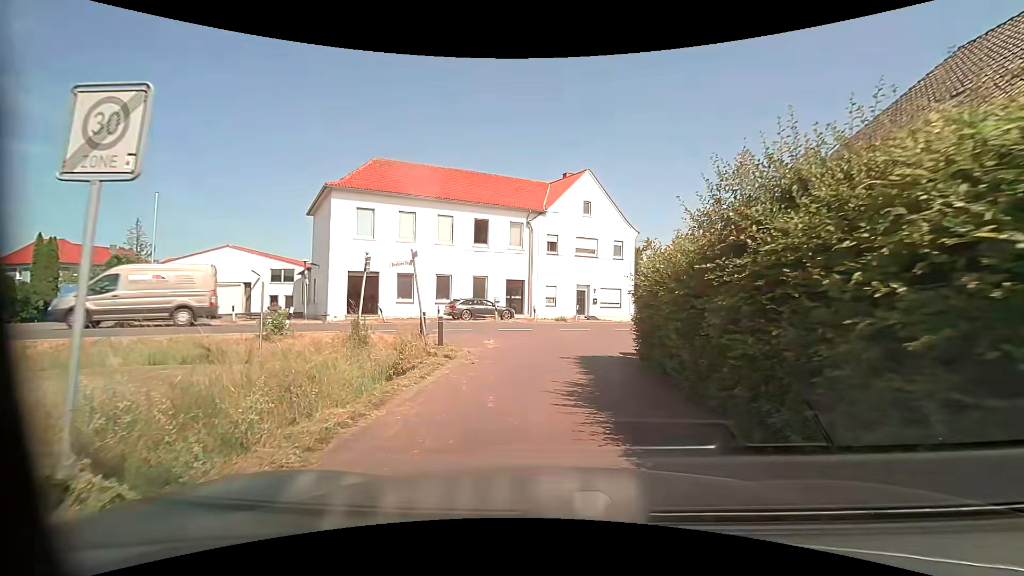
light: Day
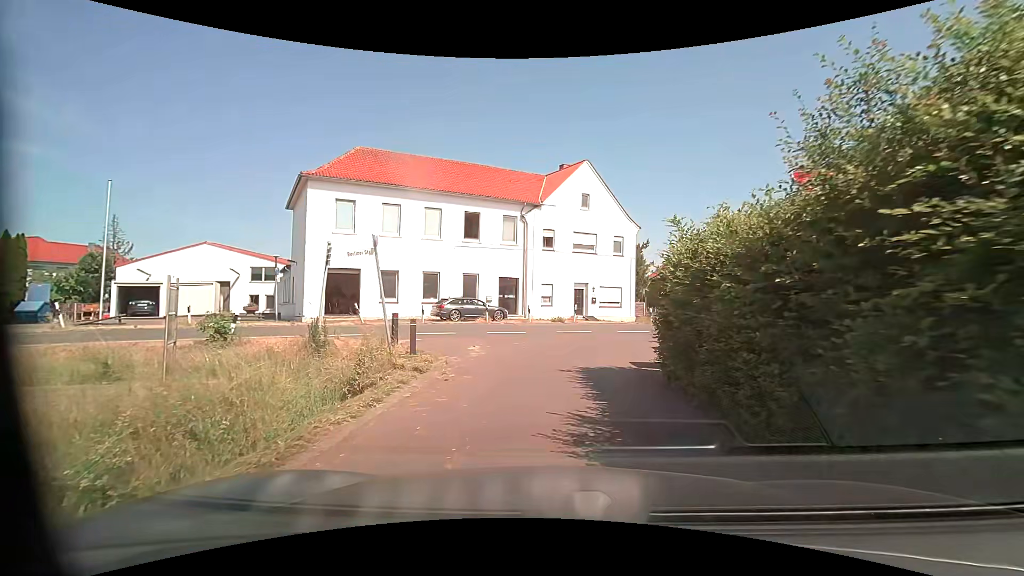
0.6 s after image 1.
(0.0, +2.6) m; +1°
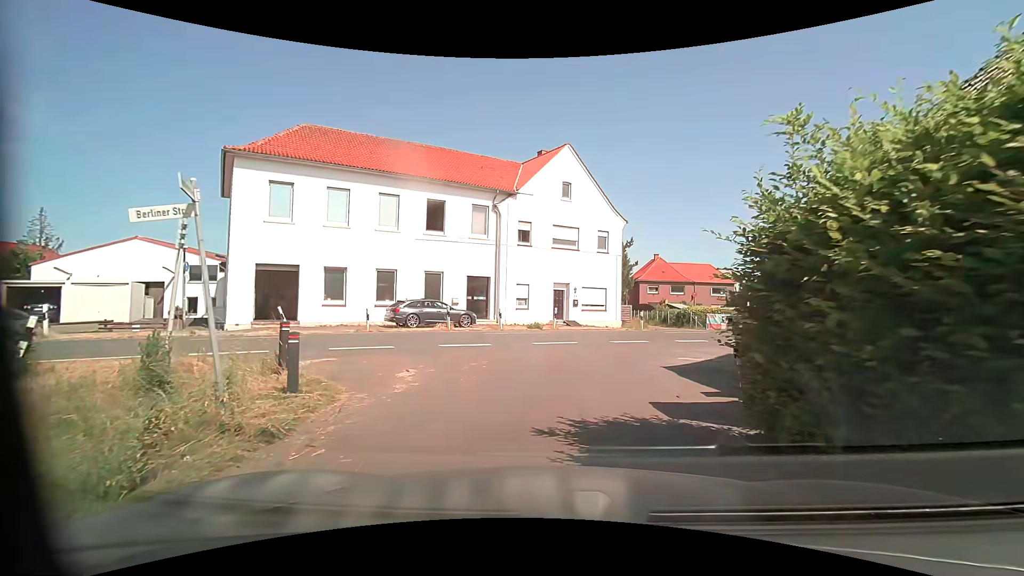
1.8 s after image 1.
(+0.1, +4.6) m; +3°
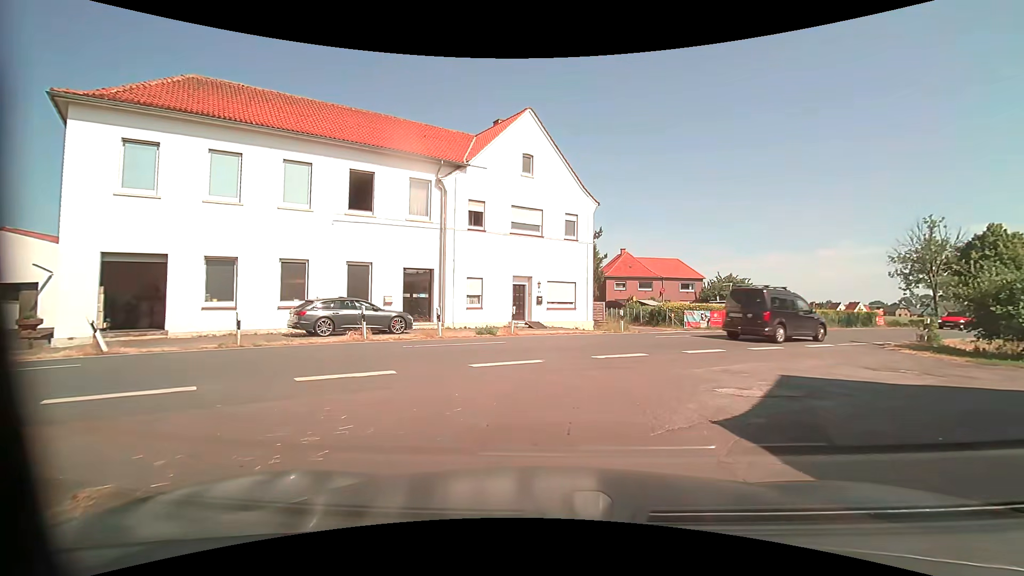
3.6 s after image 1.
(+0.2, +5.9) m; +5°
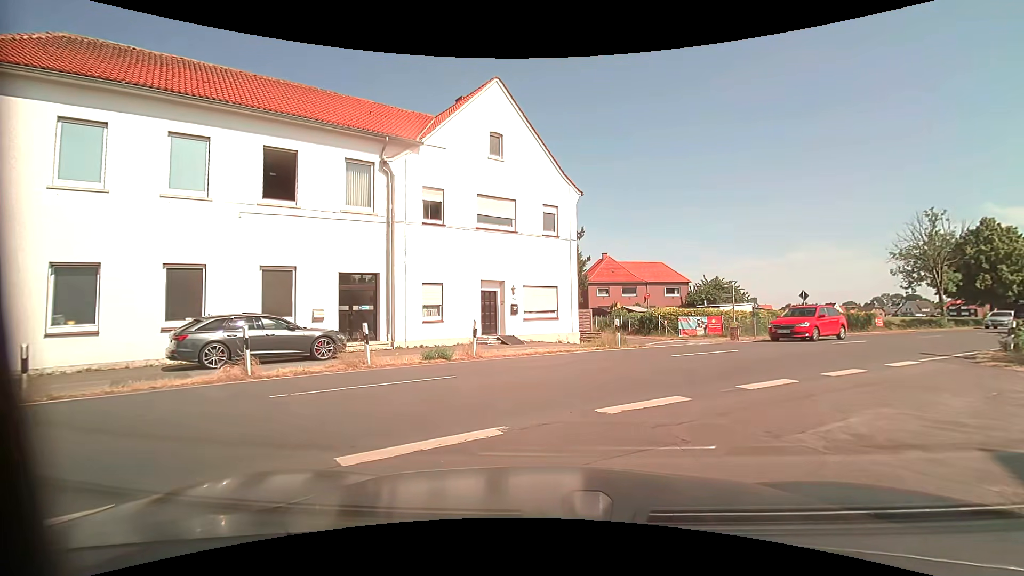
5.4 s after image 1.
(0.0, +4.9) m; +1°
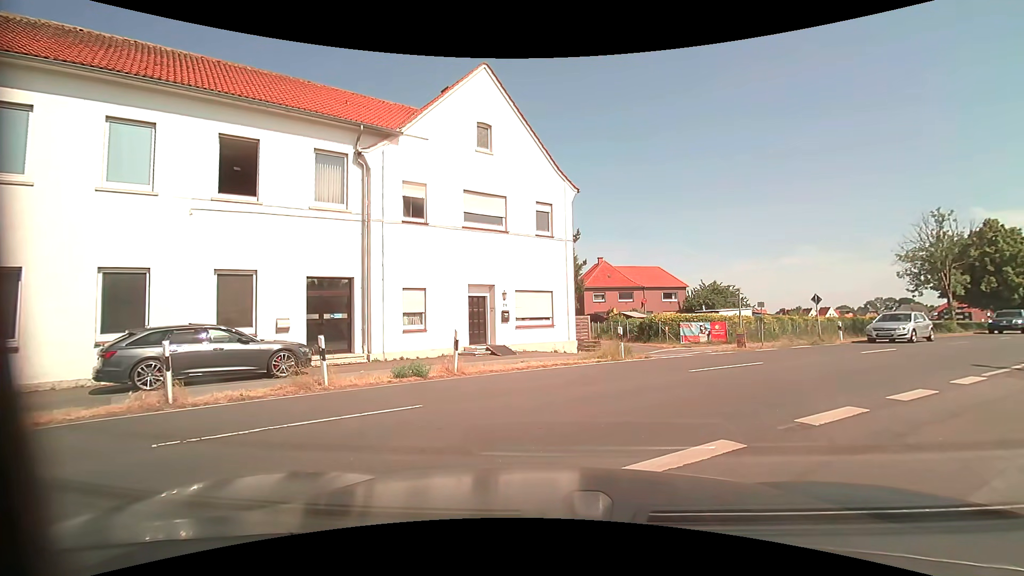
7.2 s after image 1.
(0.0, +1.8) m; +1°
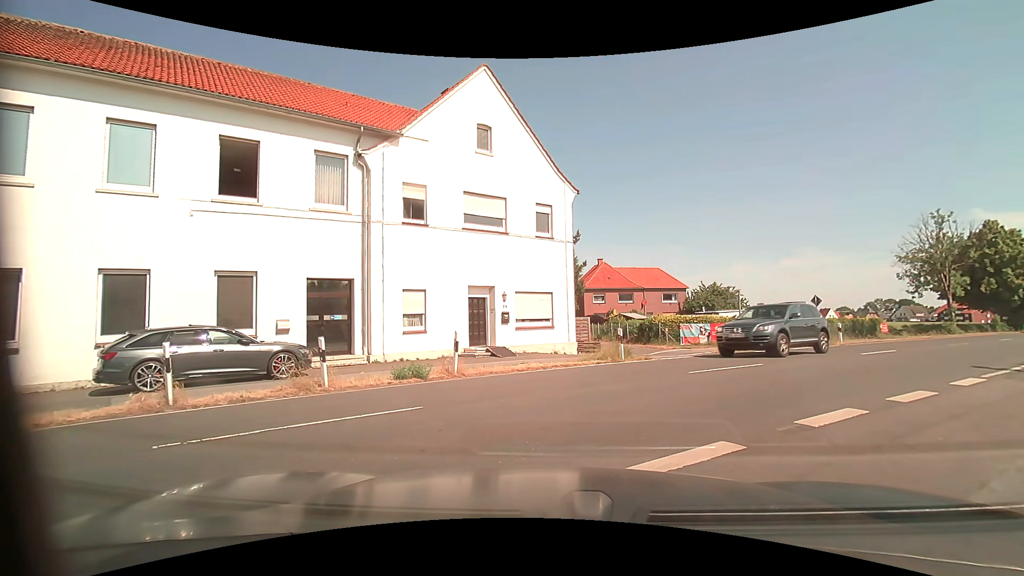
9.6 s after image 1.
(0.0, +0.1) m; 0°
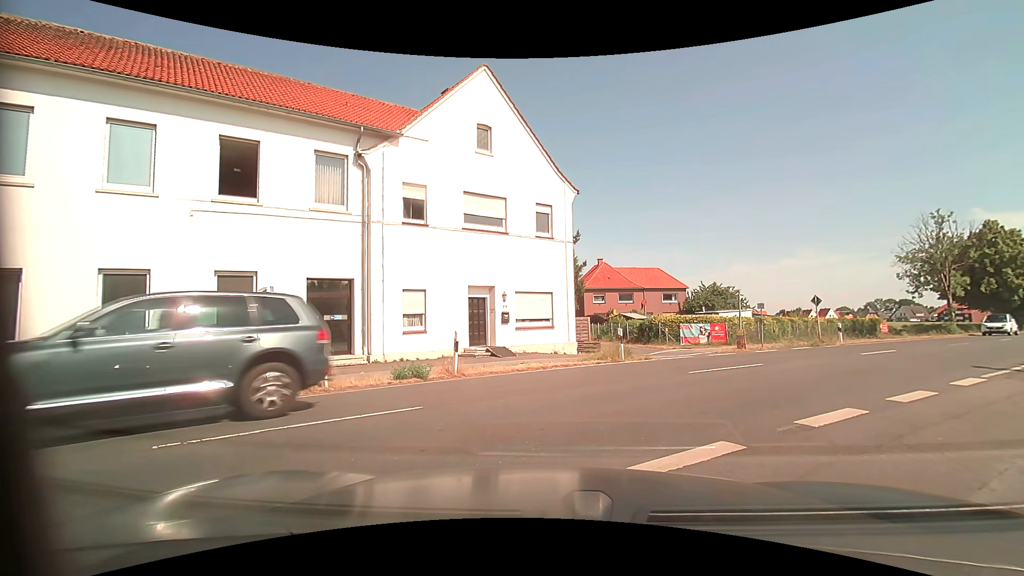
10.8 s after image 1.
(0.0, 0.0) m; 0°
